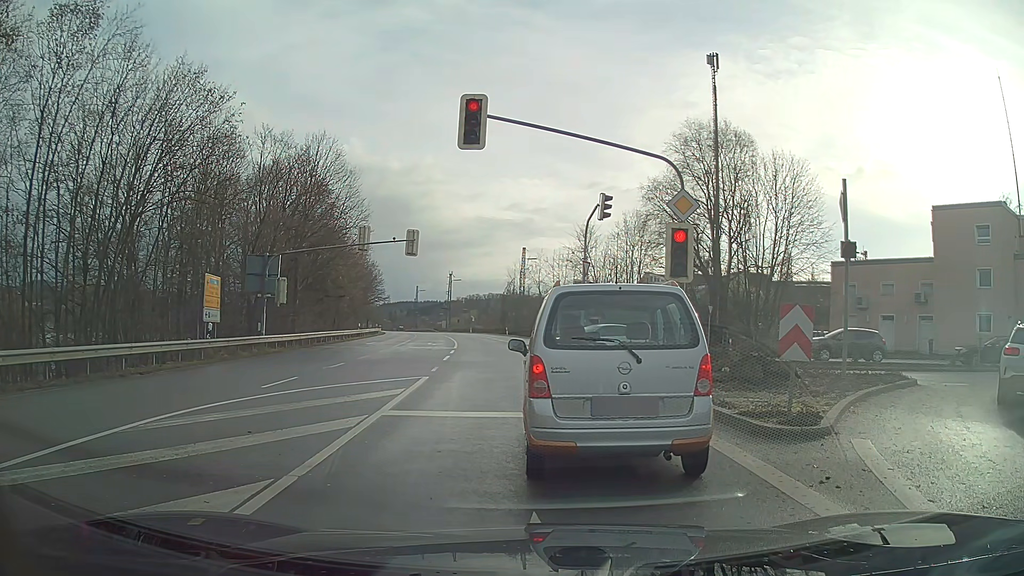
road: primary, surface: asphalt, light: Day
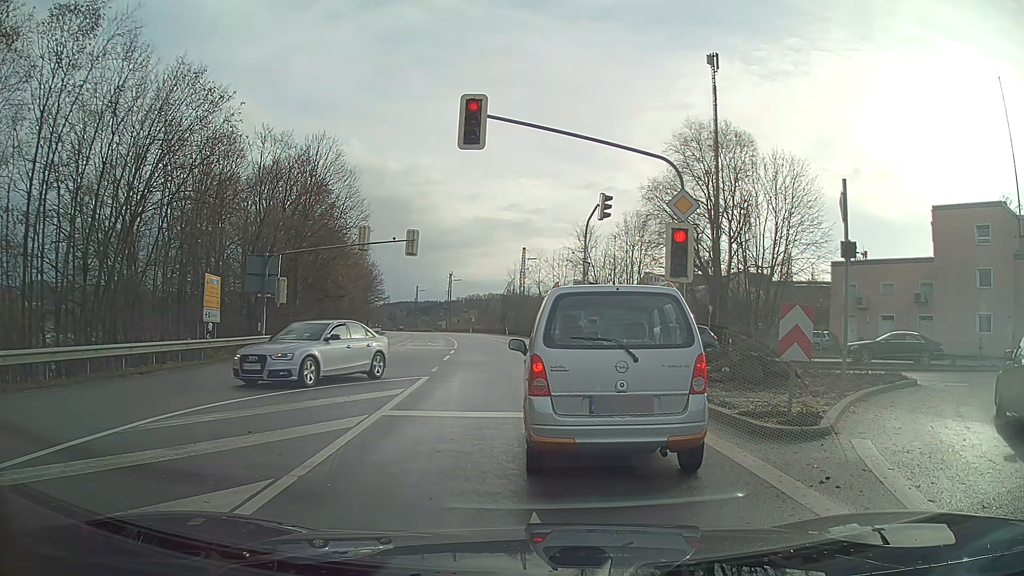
(0.0, 0.0) m; 0°
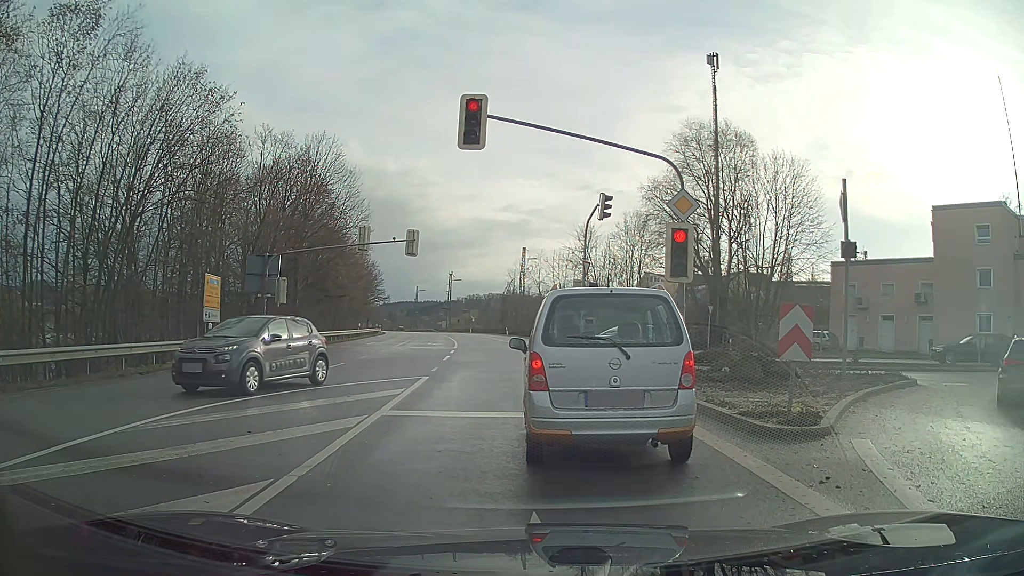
(0.0, 0.0) m; 0°
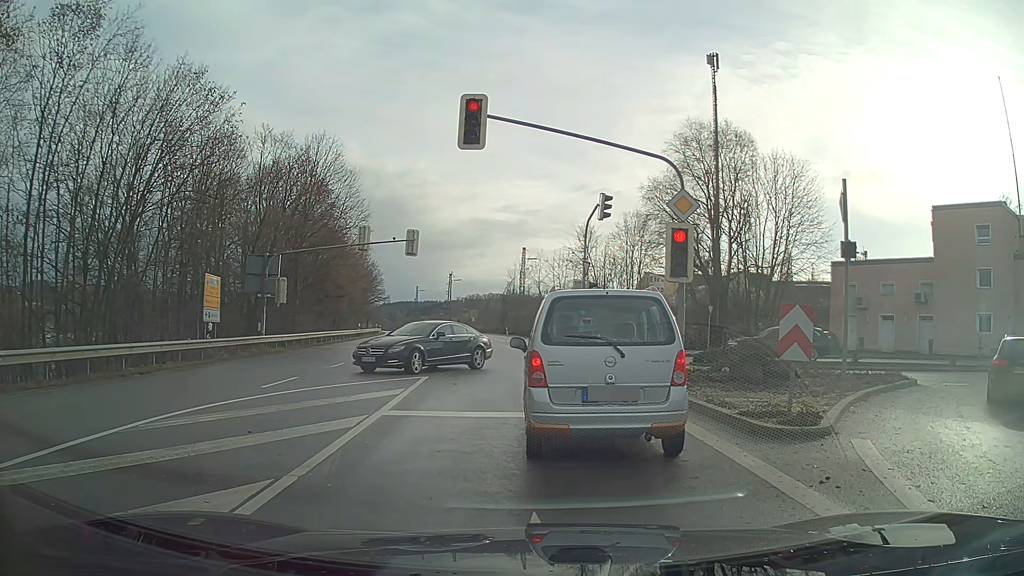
(0.0, 0.0) m; 0°
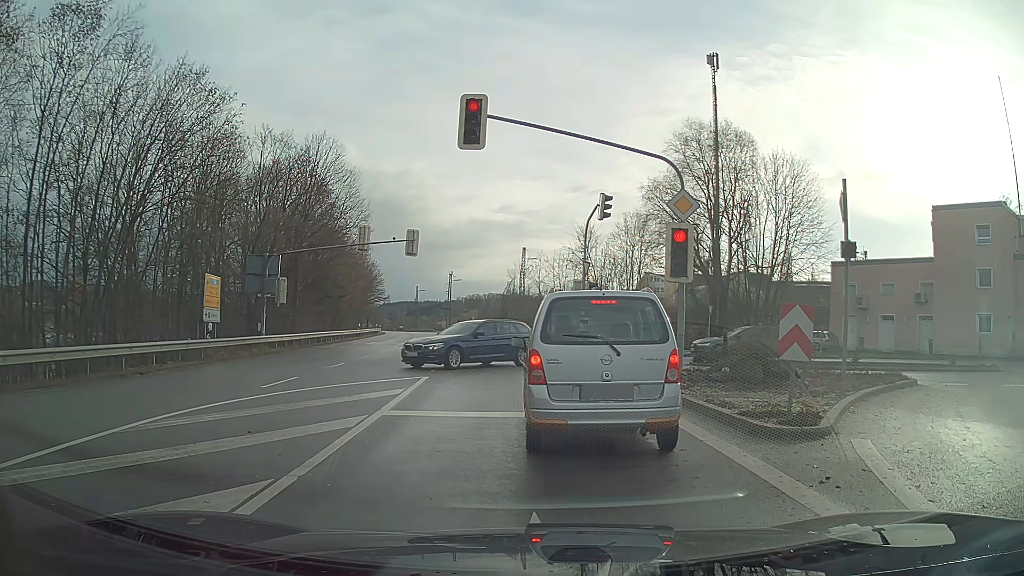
(0.0, 0.0) m; 0°
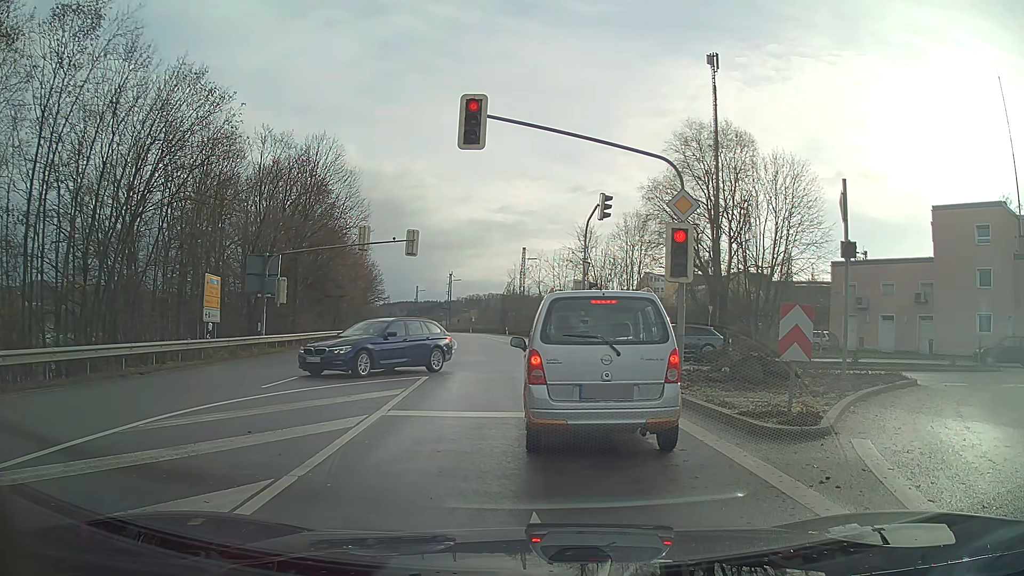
(0.0, 0.0) m; 0°
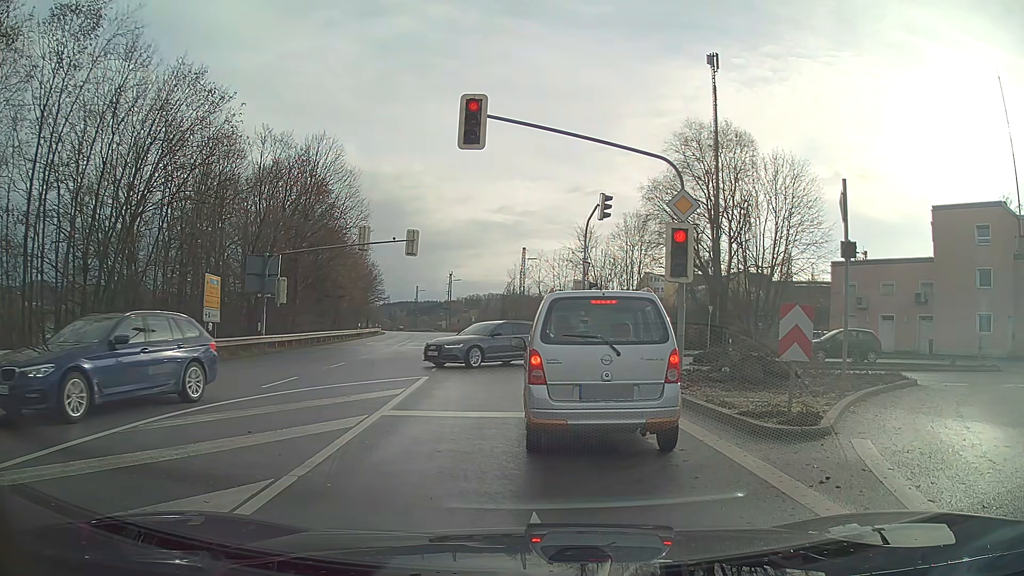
(0.0, 0.0) m; 0°
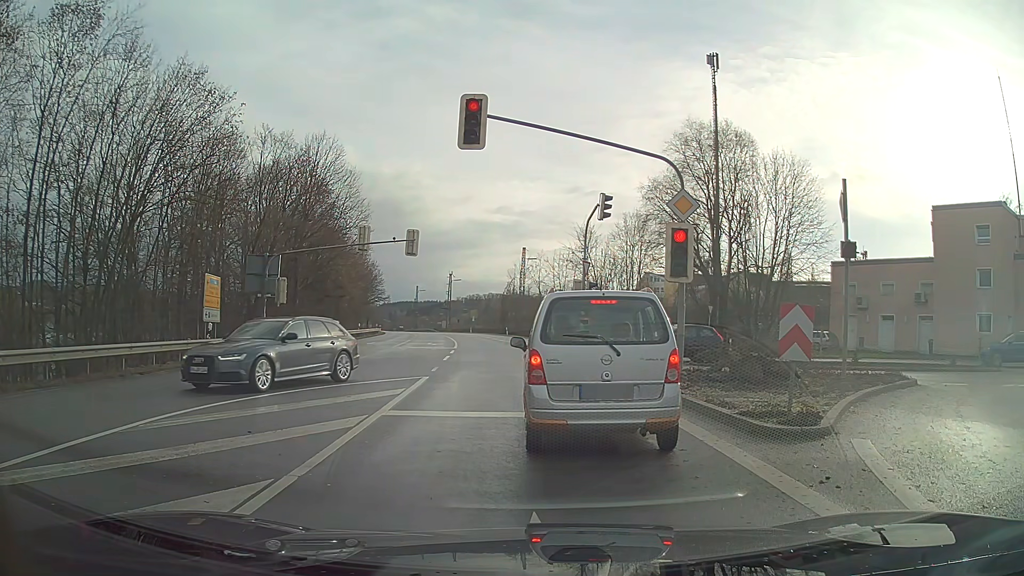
(0.0, 0.0) m; 0°
